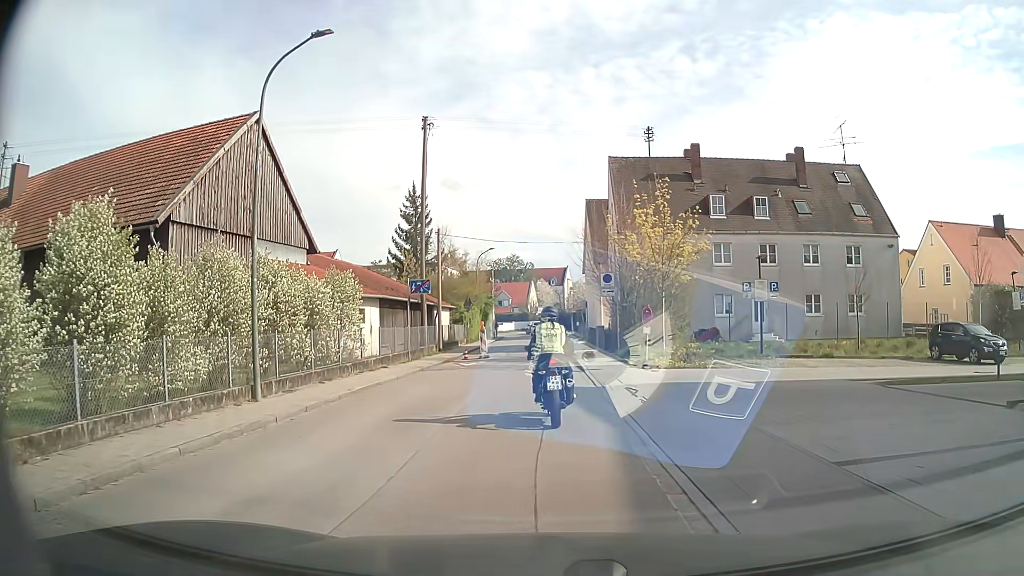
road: residential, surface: asphalt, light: Day
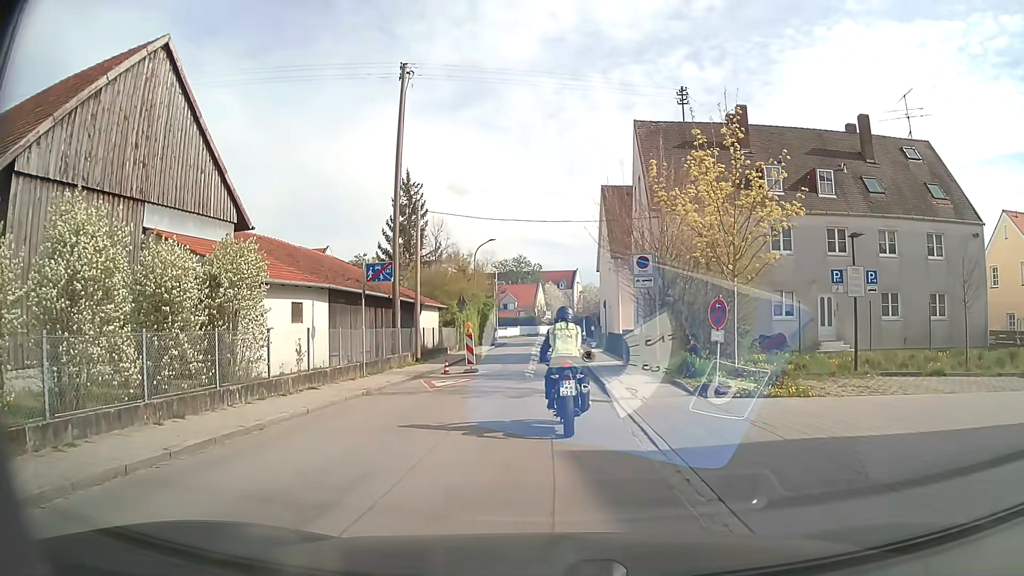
(-0.1, +8.2) m; 0°
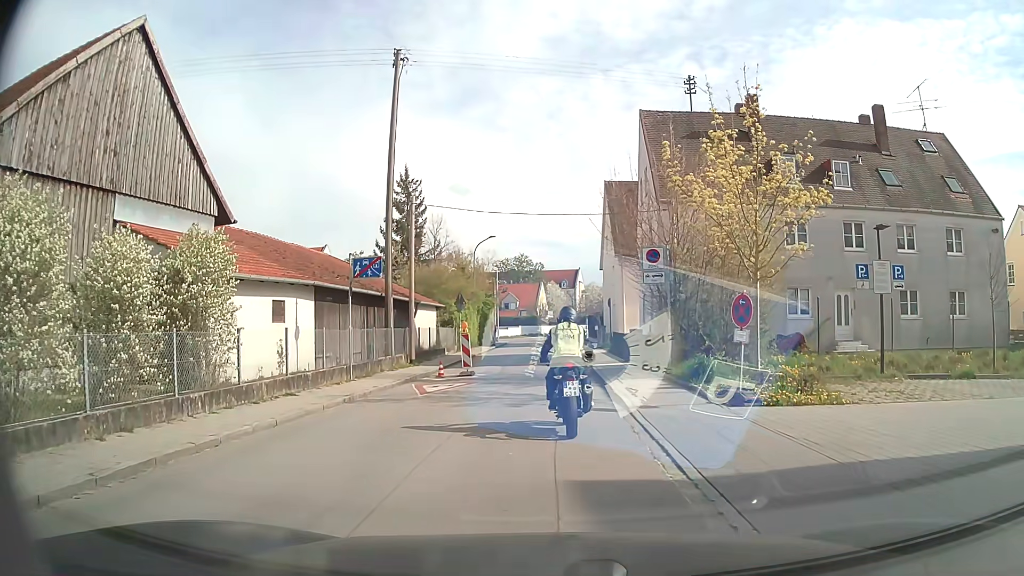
(0.0, +1.6) m; -2°
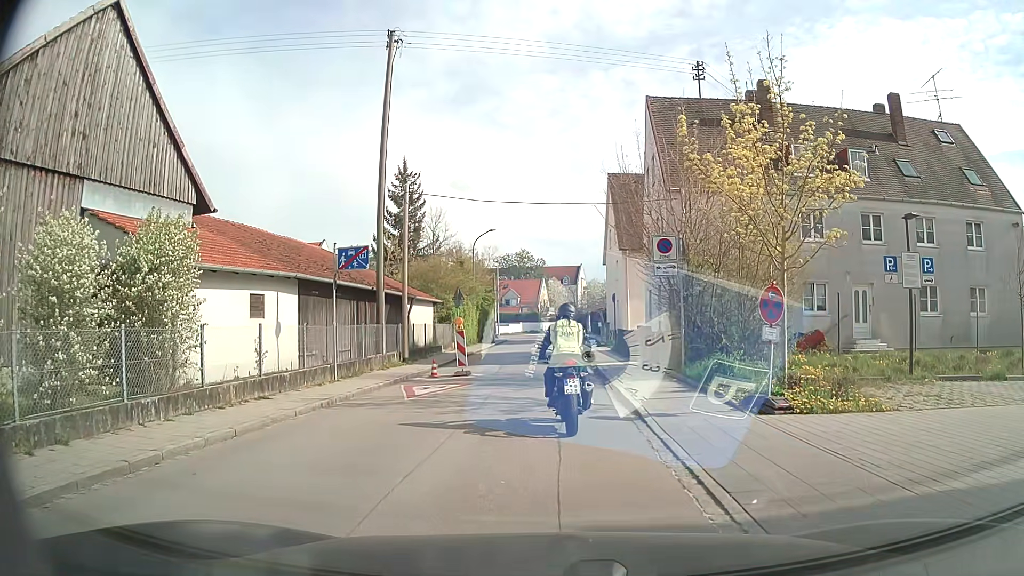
(0.0, +1.5) m; +2°
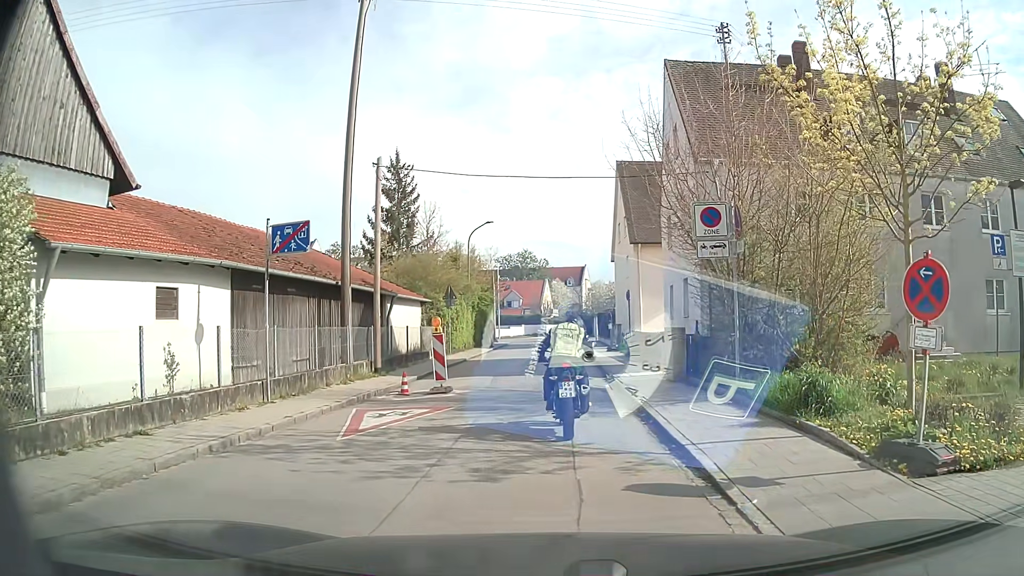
(-0.1, +4.5) m; -1°
